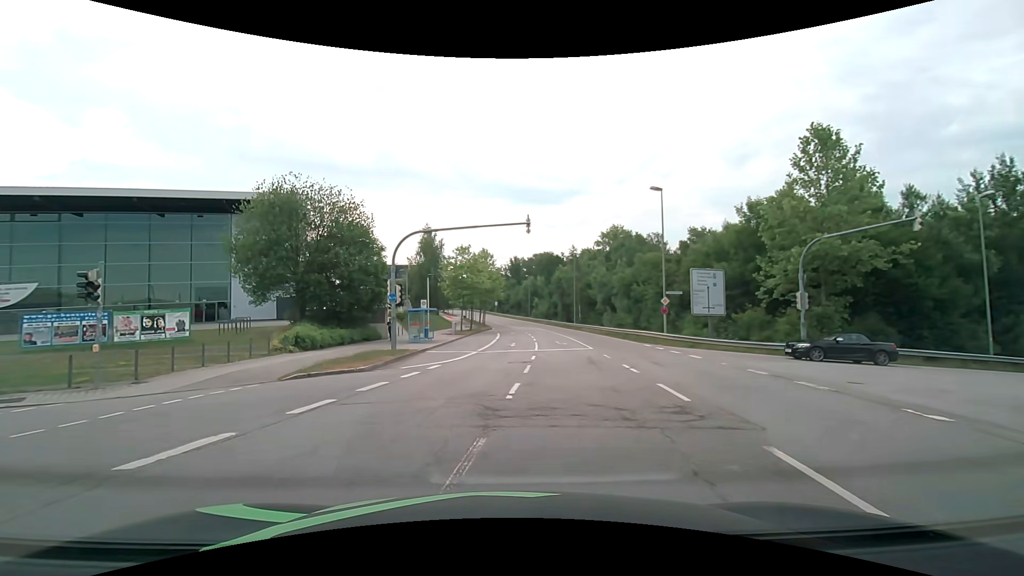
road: secondary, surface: asphalt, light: Day
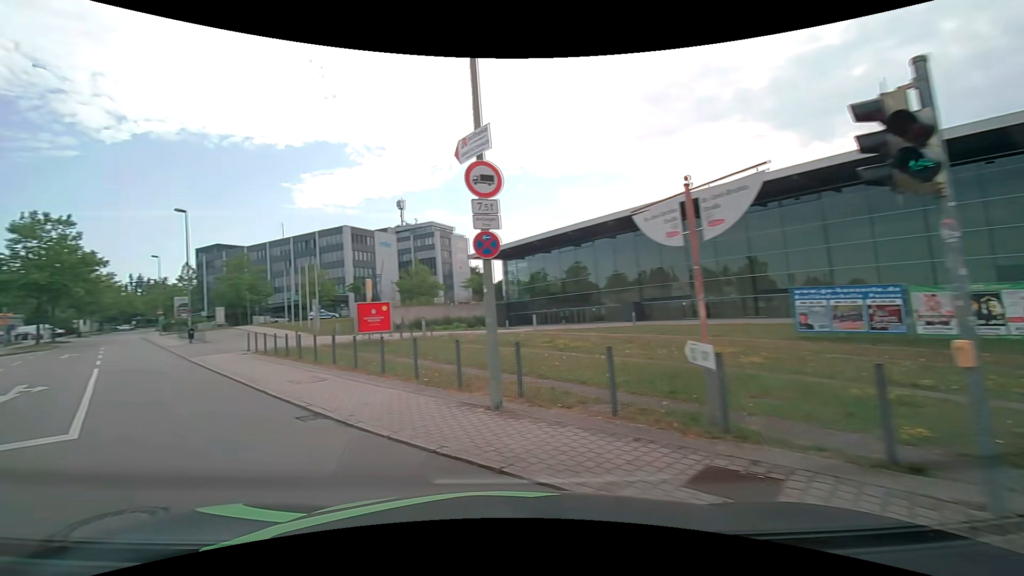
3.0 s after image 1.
(-6.6, +10.8) m; -74°
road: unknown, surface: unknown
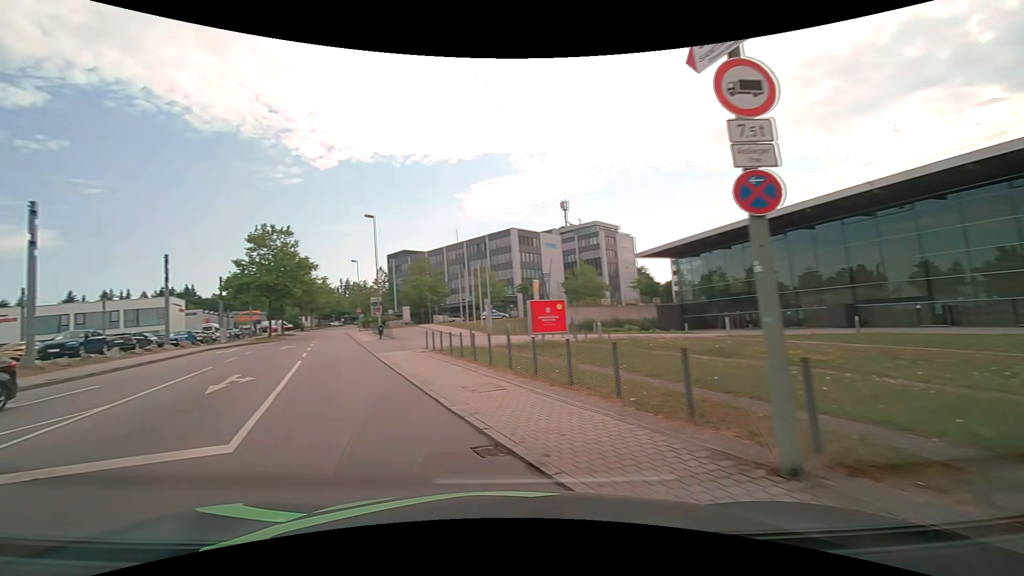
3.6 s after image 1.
(-0.5, +2.8) m; -19°
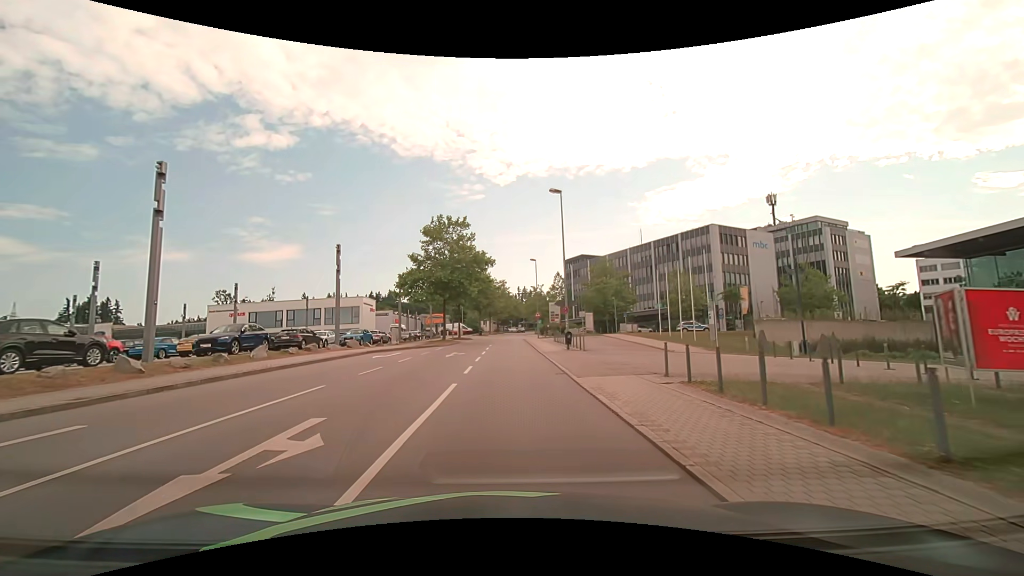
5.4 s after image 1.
(-2.9, +10.7) m; -19°
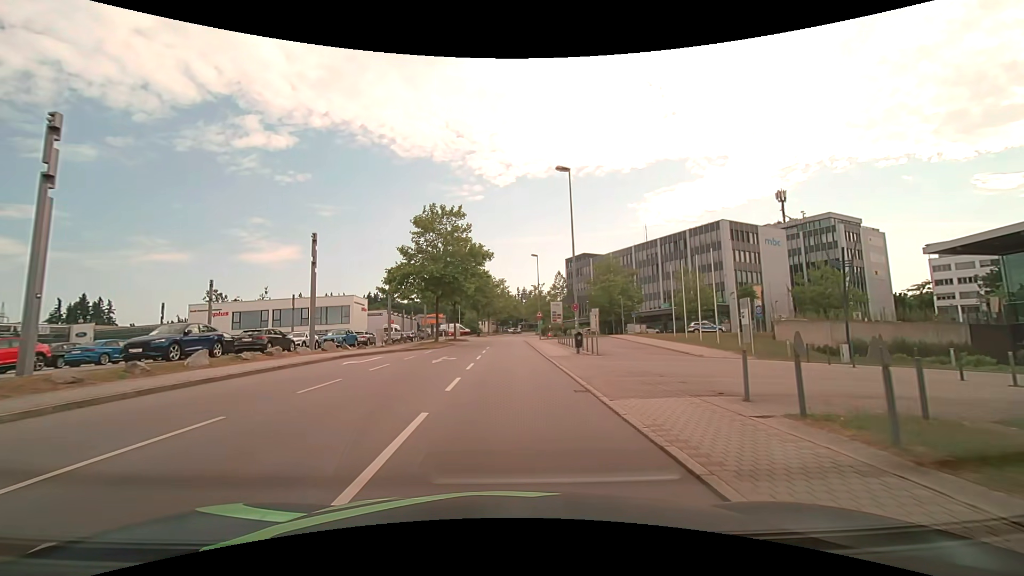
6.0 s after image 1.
(0.0, +4.6) m; 0°
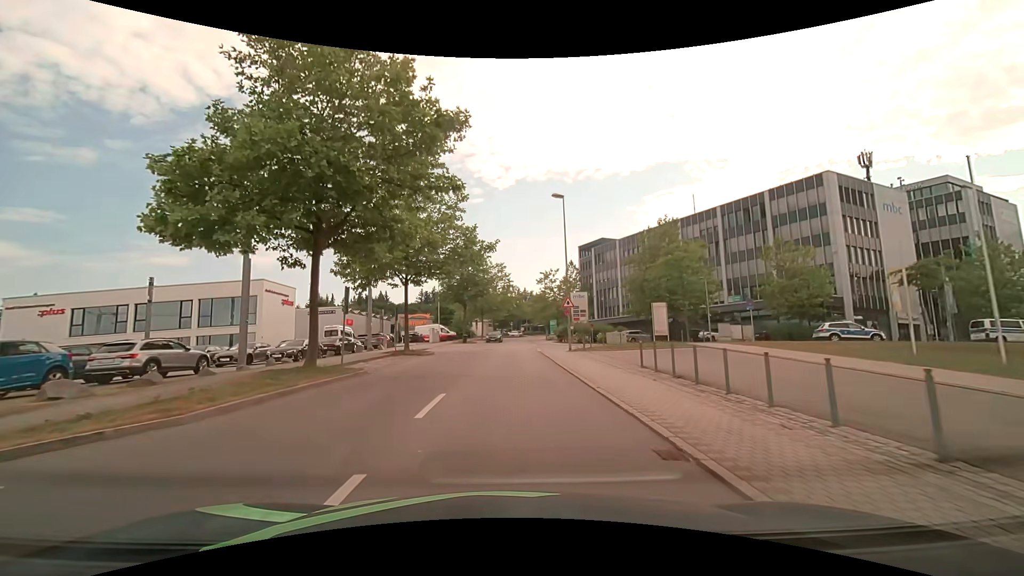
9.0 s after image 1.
(0.0, +27.9) m; 0°
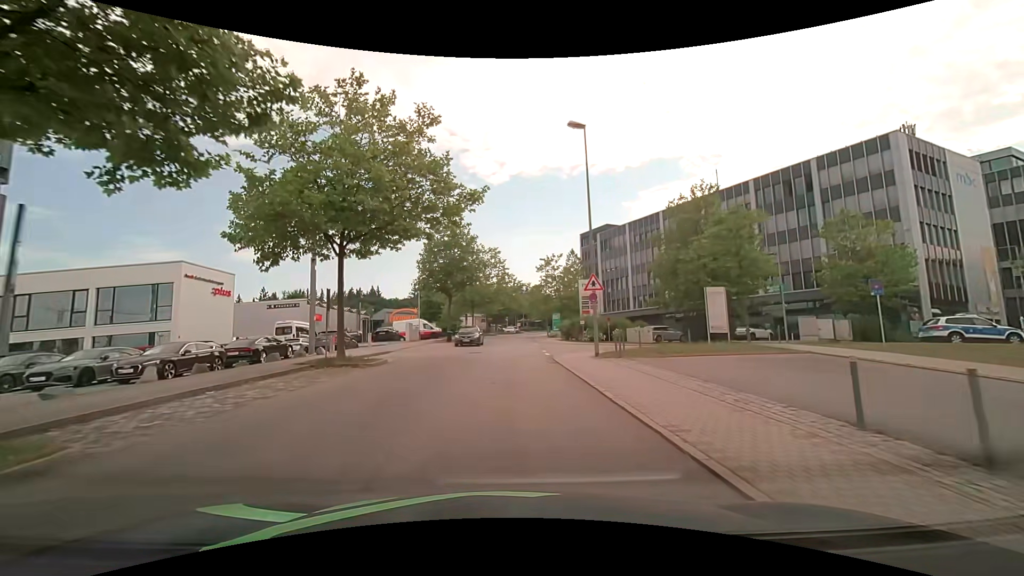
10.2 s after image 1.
(+0.1, +10.7) m; +1°
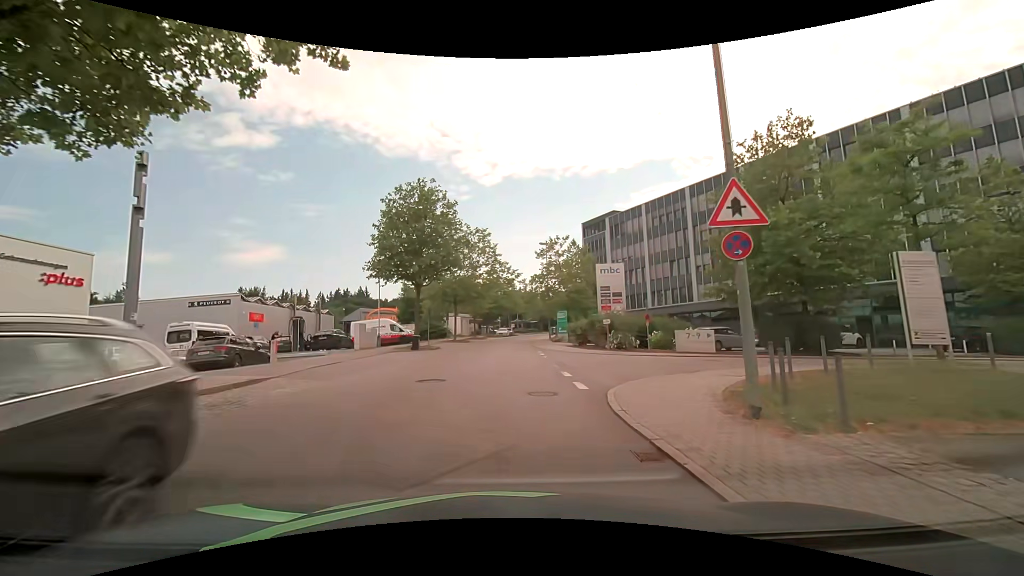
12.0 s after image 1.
(+0.1, +13.3) m; +1°
(0, +10) (+5, +19) (+14, +21) (+24, +20) (+34, +20) (+44, +19) (+54, +18) (+64, +18) (+74, +18) (+84, +19) m
